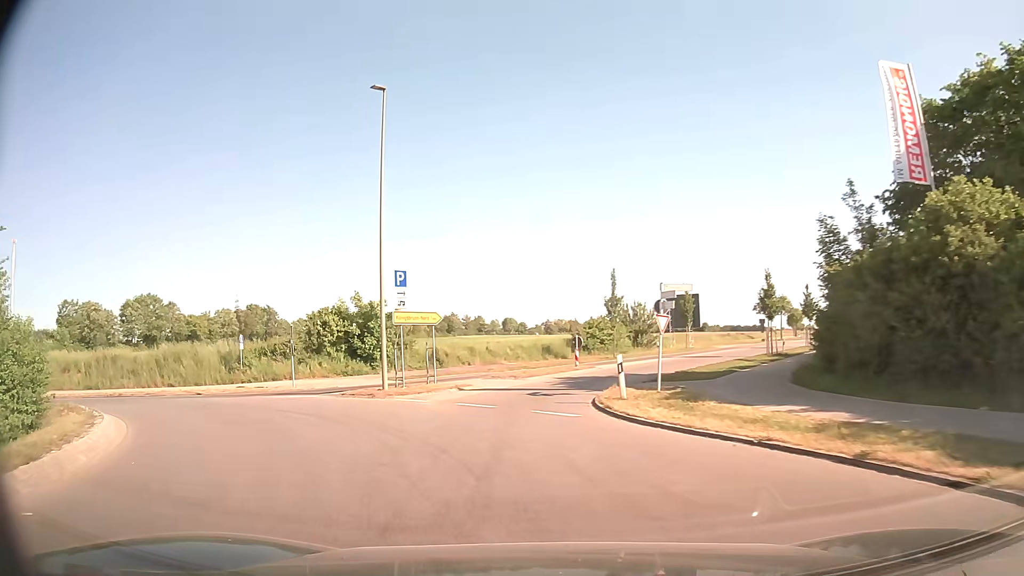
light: Day
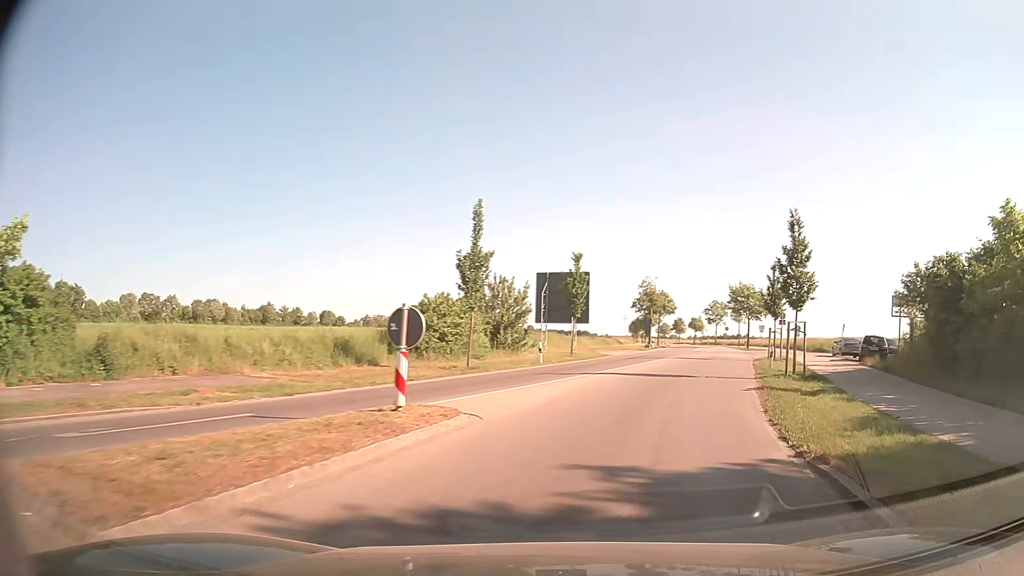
(0.0, +23.8) m; +13°
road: tertiary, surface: asphalt
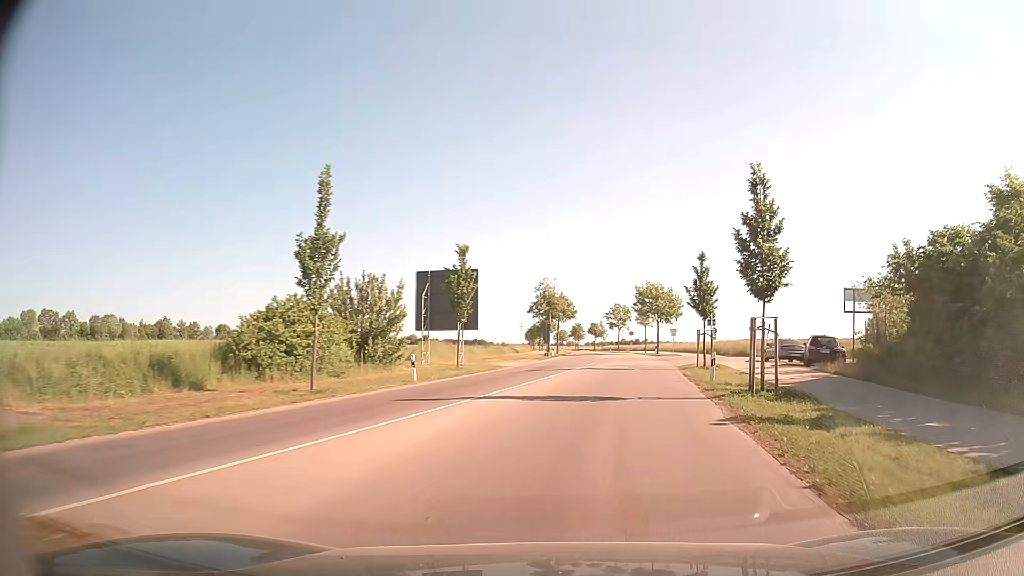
(+0.6, +6.9) m; +9°
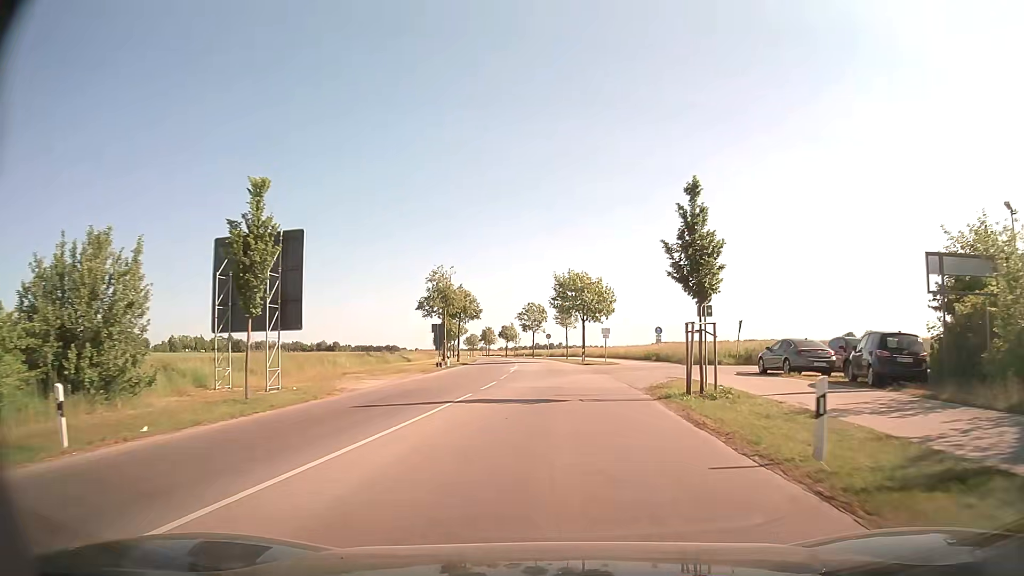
(+1.4, +15.5) m; +7°
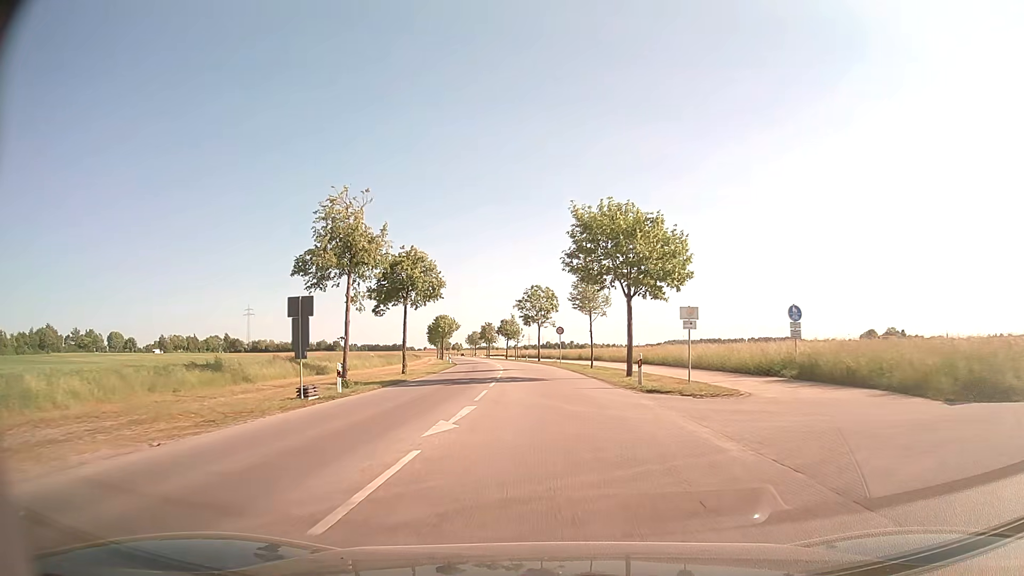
(+0.2, +28.2) m; 0°
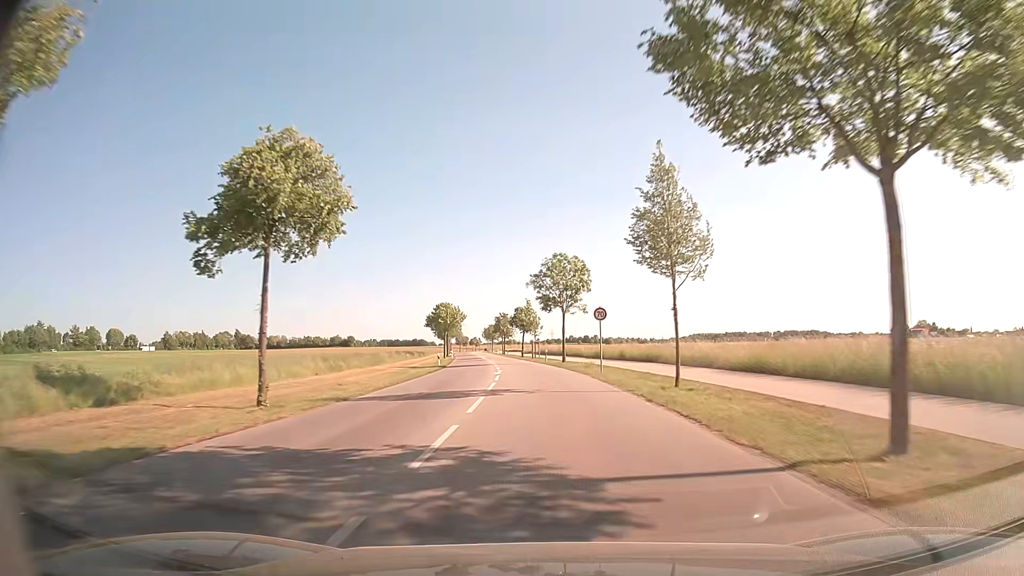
(-0.4, +21.8) m; -2°
(0, +10) (0, +20) (-1, +30) (-2, +40) (-2, +50) (-3, +60) (-5, +70) (-6, +80) (-7, +90) (-8, +100) m
